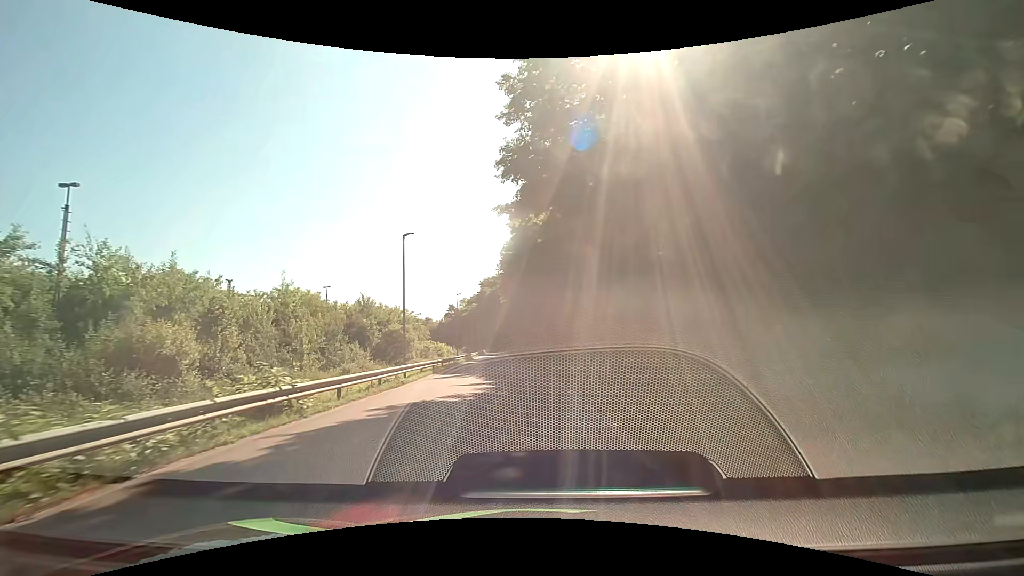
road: residential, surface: asphalt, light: Day
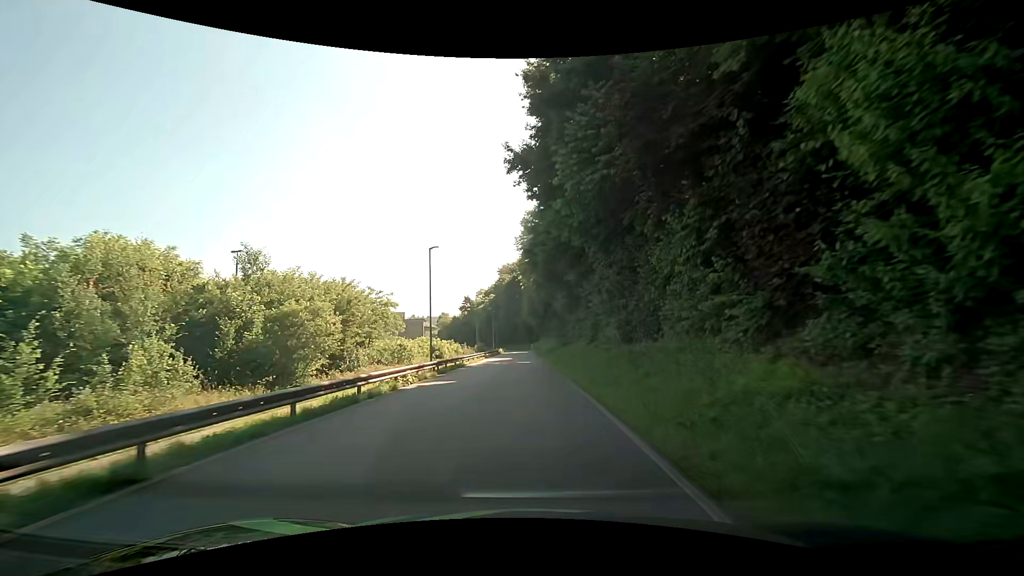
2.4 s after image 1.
(-0.7, +27.7) m; -3°
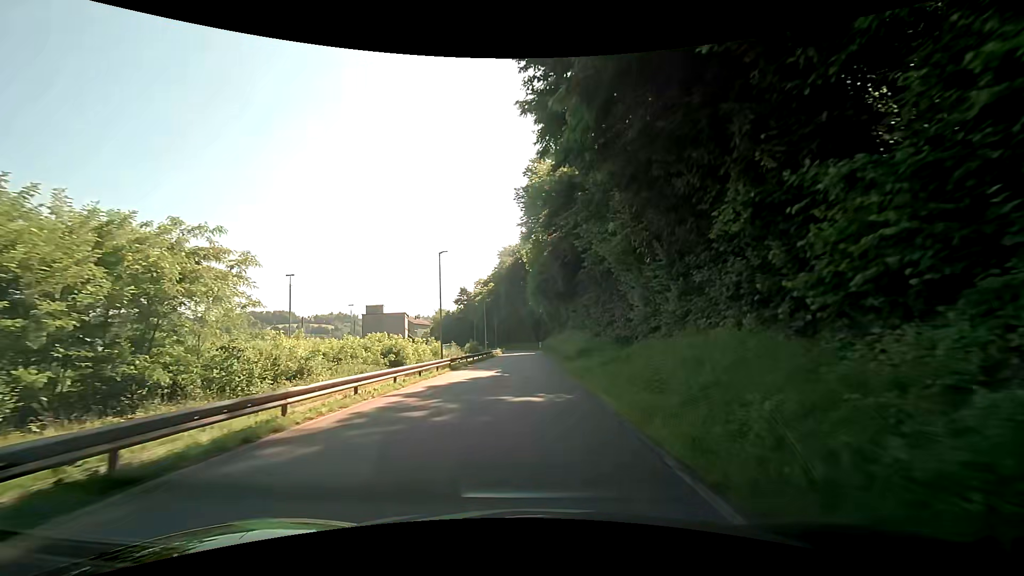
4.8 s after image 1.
(-0.4, +28.4) m; -1°
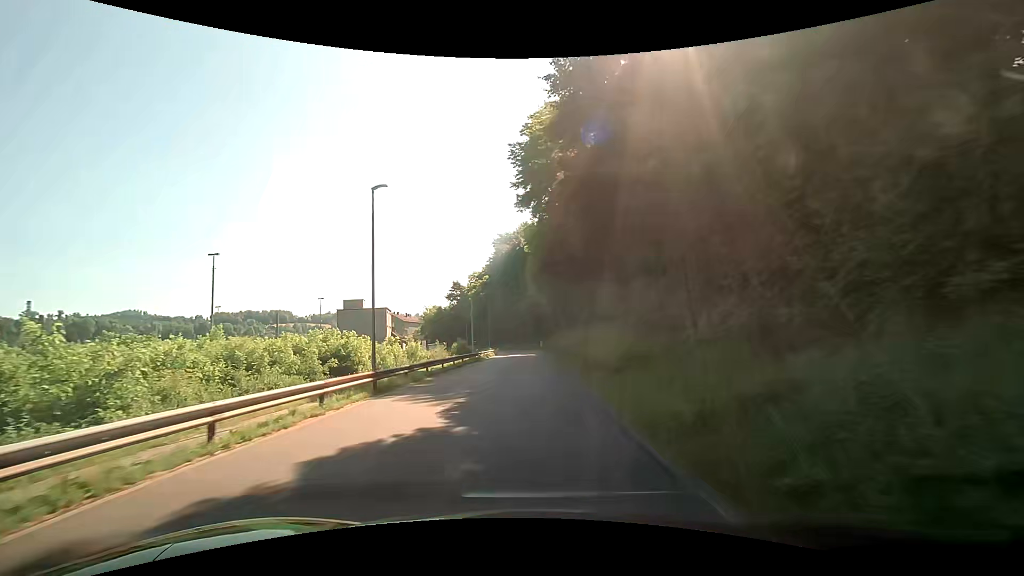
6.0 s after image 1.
(+0.1, +14.2) m; +1°
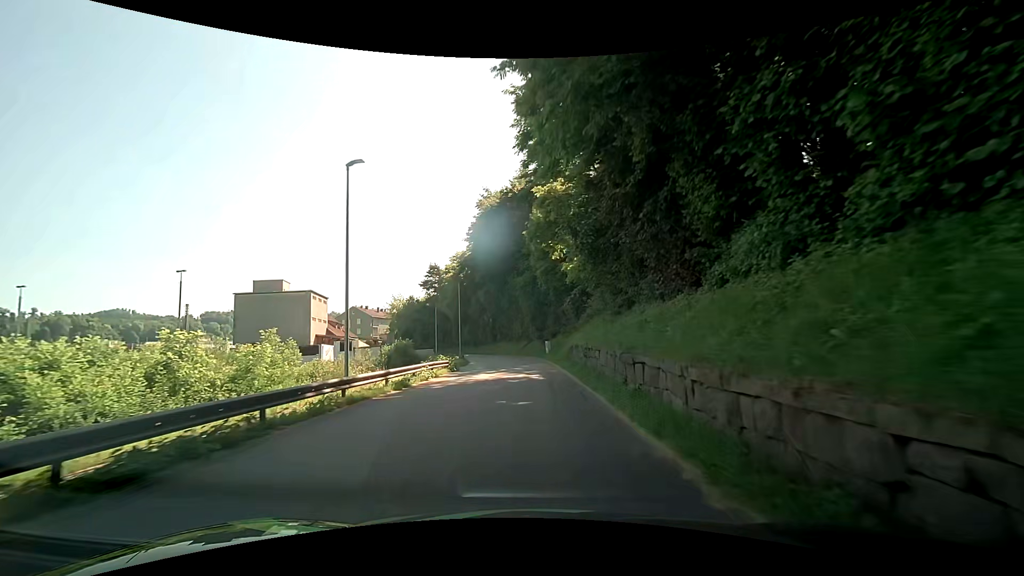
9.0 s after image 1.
(-0.3, +34.5) m; 0°
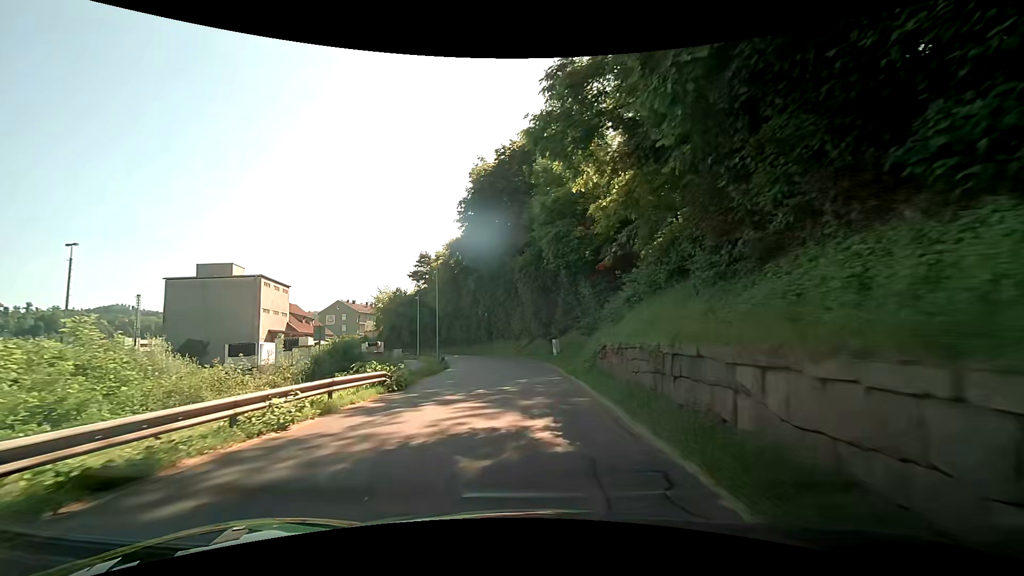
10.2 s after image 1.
(0.0, +12.9) m; 0°
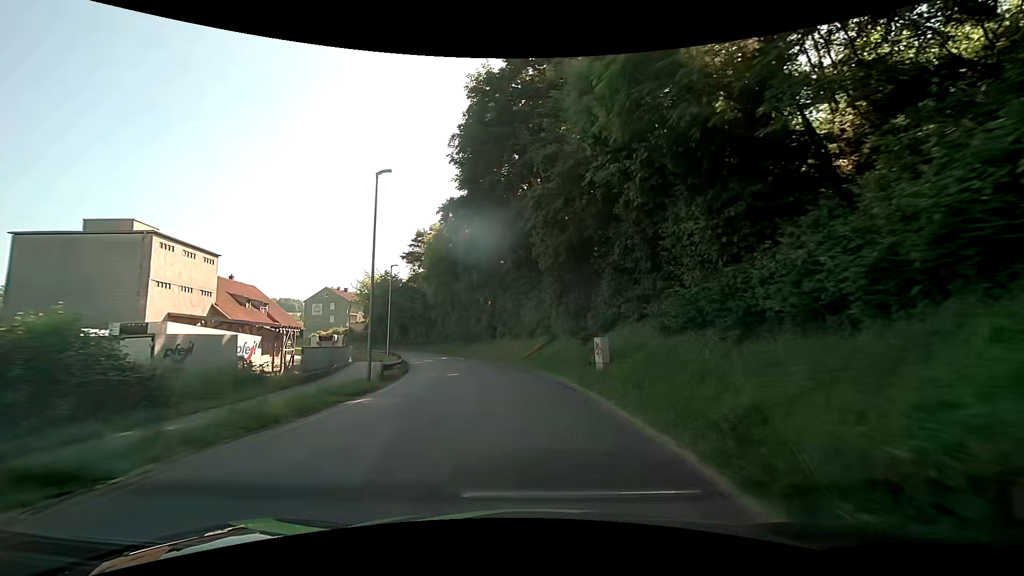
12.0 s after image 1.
(-0.2, +18.3) m; -2°
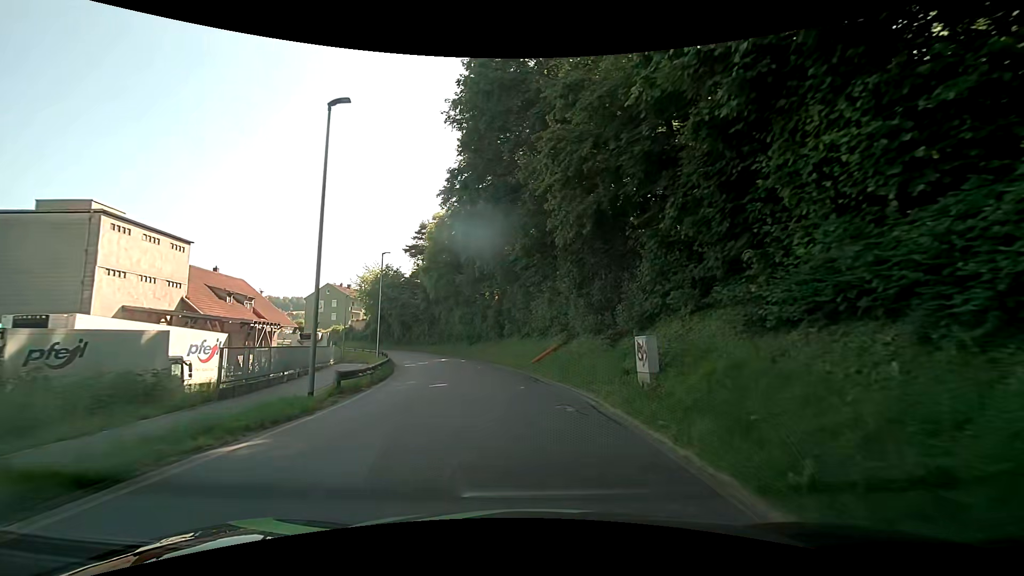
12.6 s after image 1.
(0.0, +5.9) m; 0°
(0, +10) (-1, +20) (-3, +30) (-6, +39) (-9, +49) (-13, +58) (-18, +66) (-25, +74) (-32, +81) (-40, +87) m
